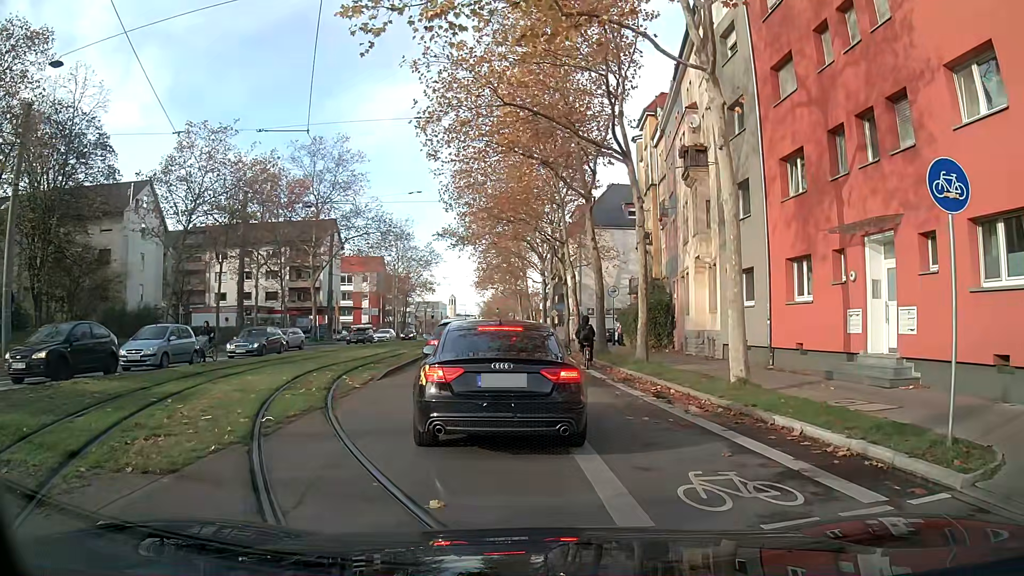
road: secondary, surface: asphalt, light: Day
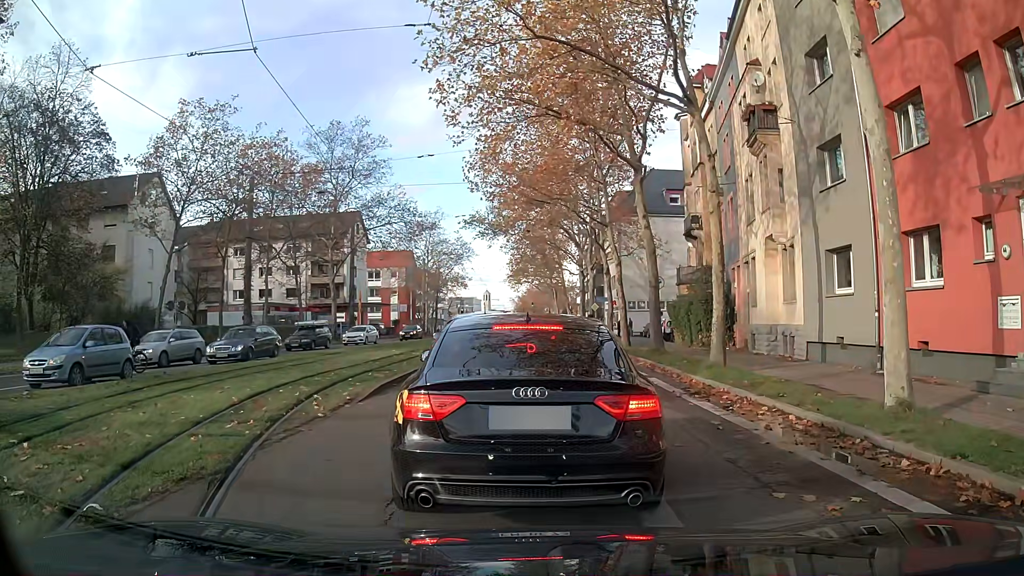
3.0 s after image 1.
(-0.2, +4.7) m; -5°
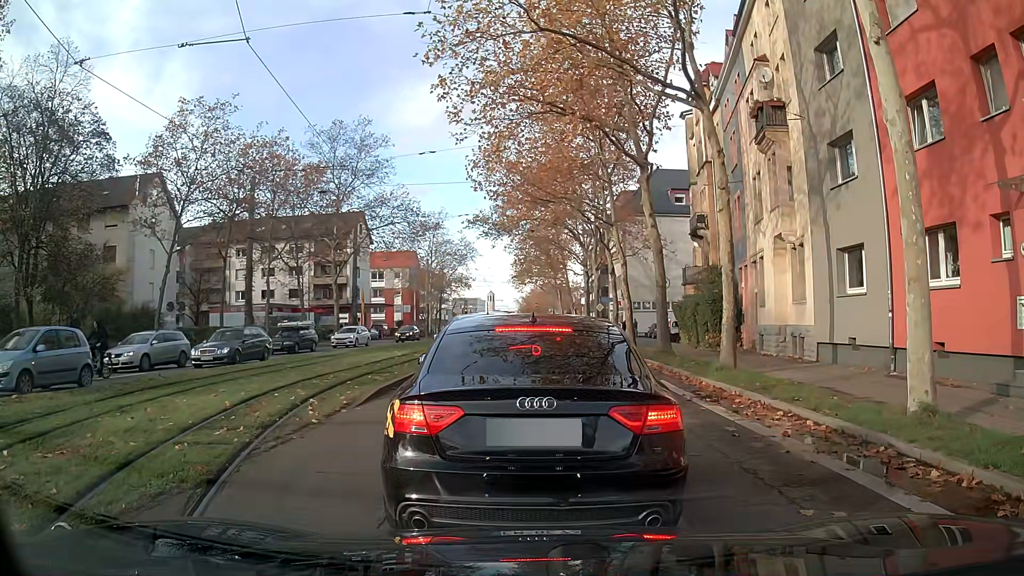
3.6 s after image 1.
(0.0, +0.5) m; 0°
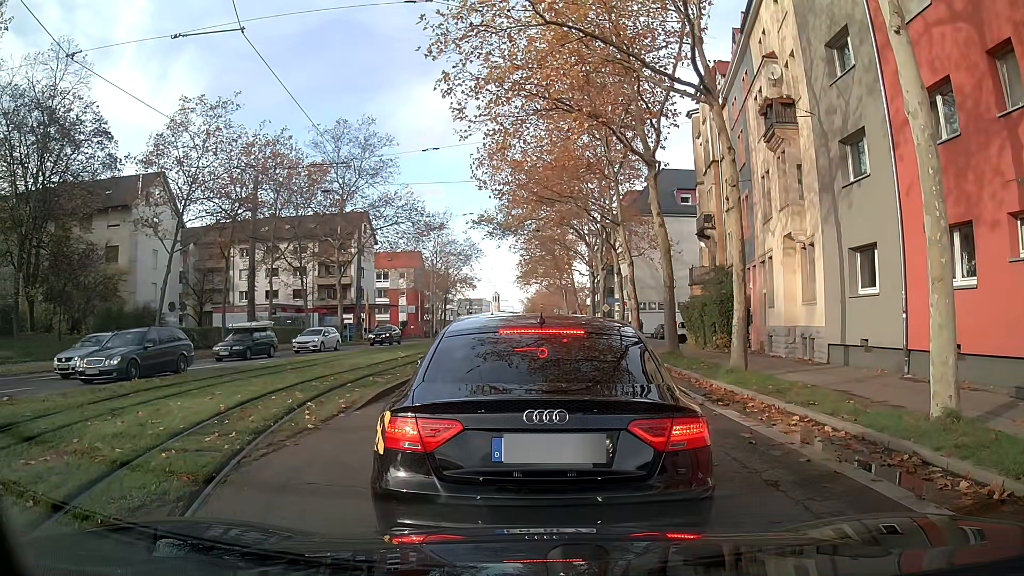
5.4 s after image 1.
(0.0, +0.5) m; 0°
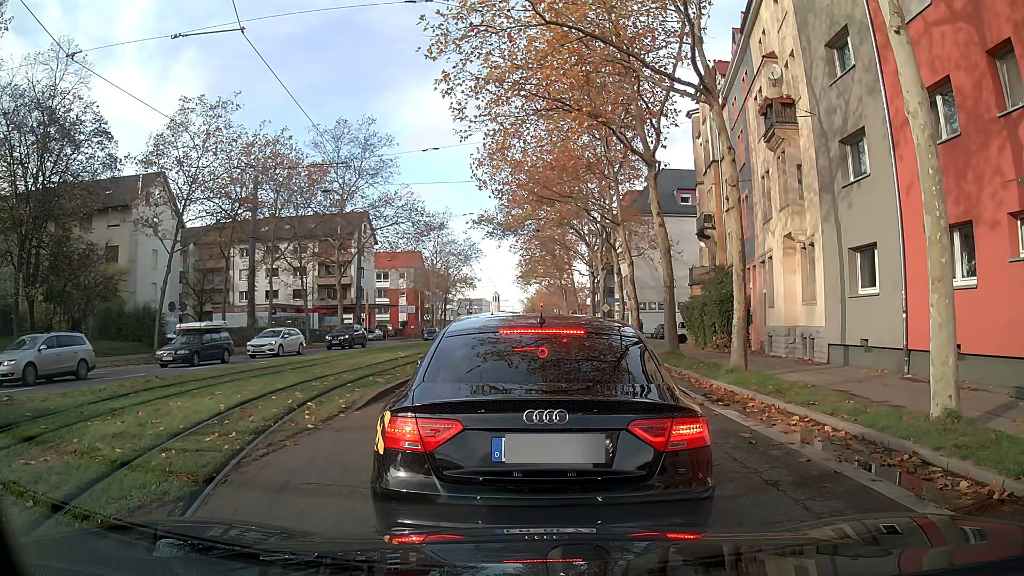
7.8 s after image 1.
(0.0, 0.0) m; 0°
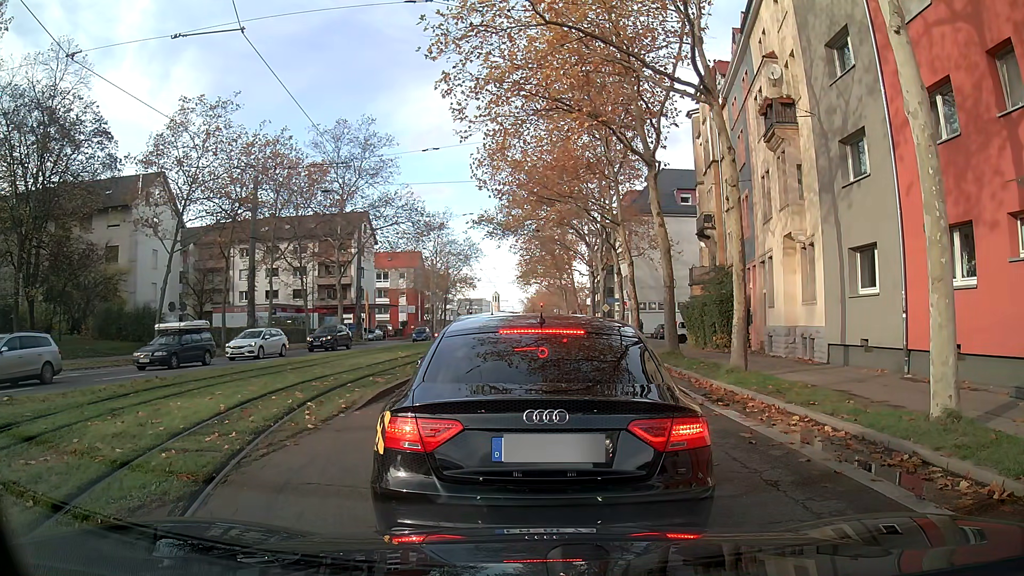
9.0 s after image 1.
(0.0, 0.0) m; 0°
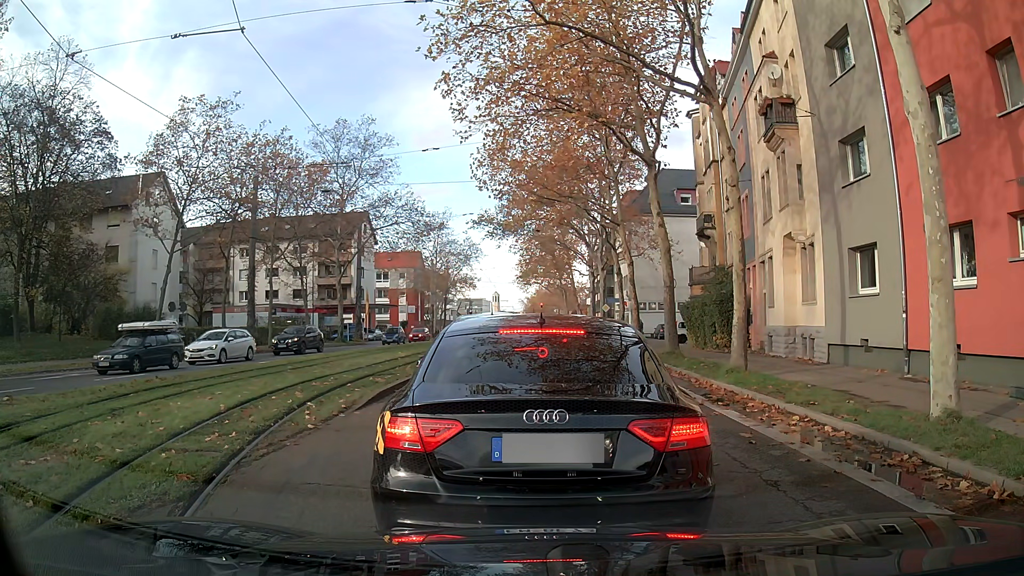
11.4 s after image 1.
(0.0, 0.0) m; 0°
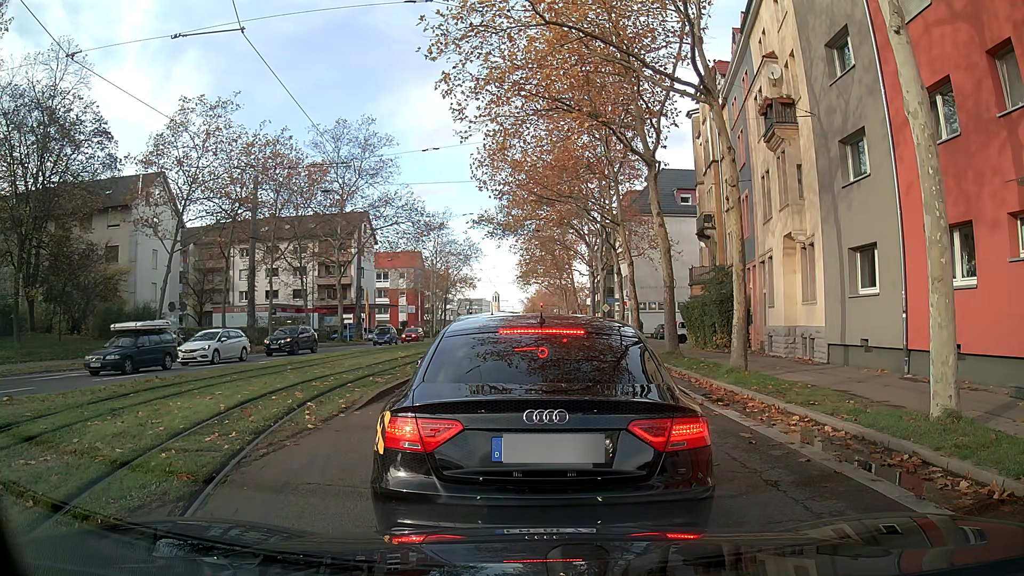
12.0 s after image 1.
(0.0, 0.0) m; 0°
